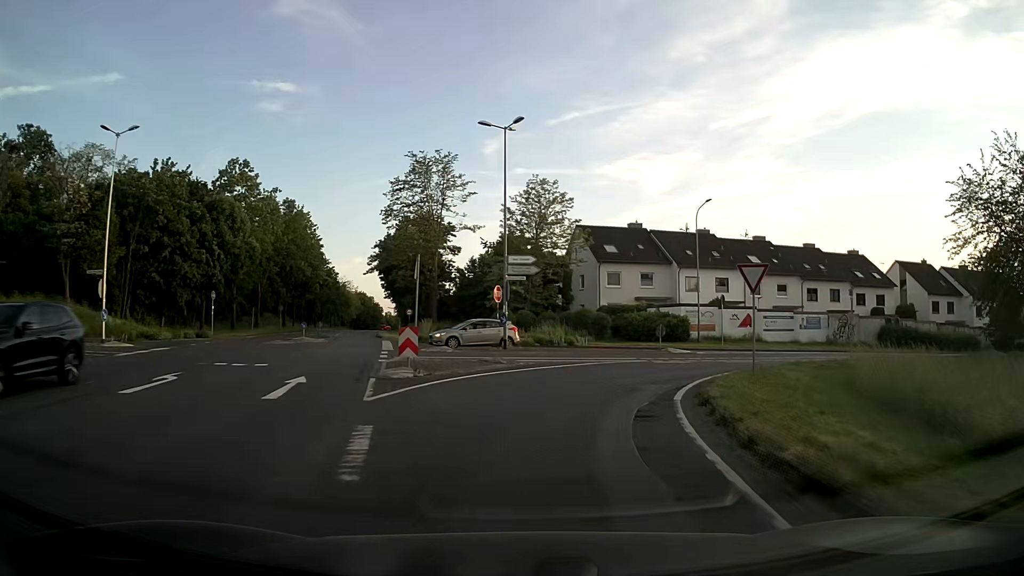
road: secondary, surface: asphalt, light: Day
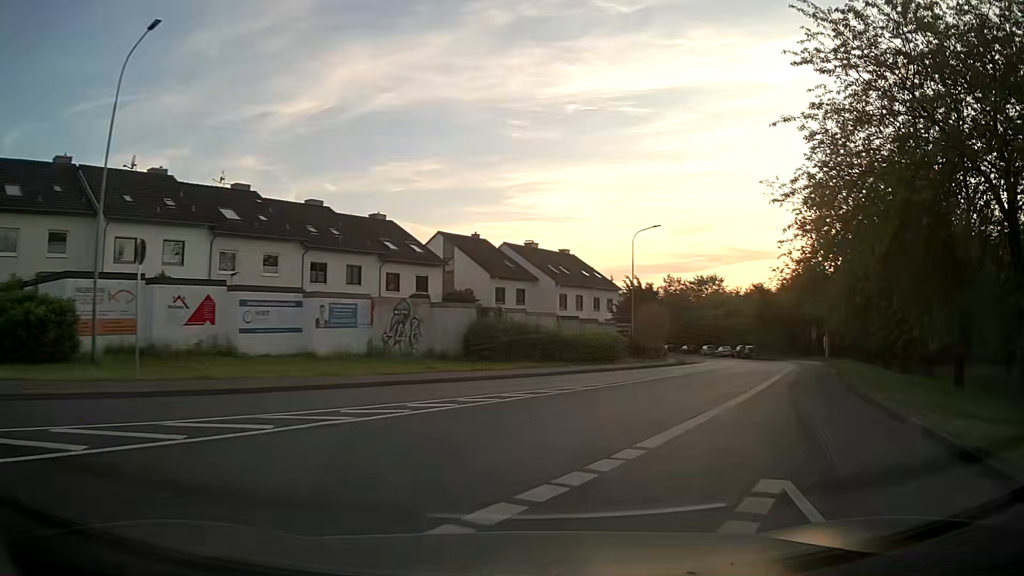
(+7.8, +24.6) m; +44°
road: tertiary_link
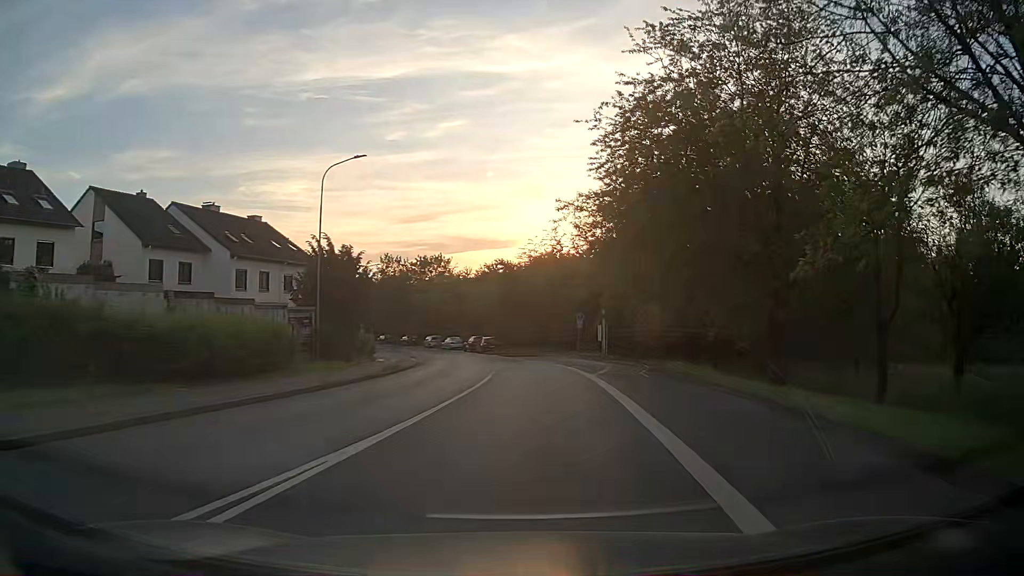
(+3.8, +16.1) m; +23°
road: tertiary
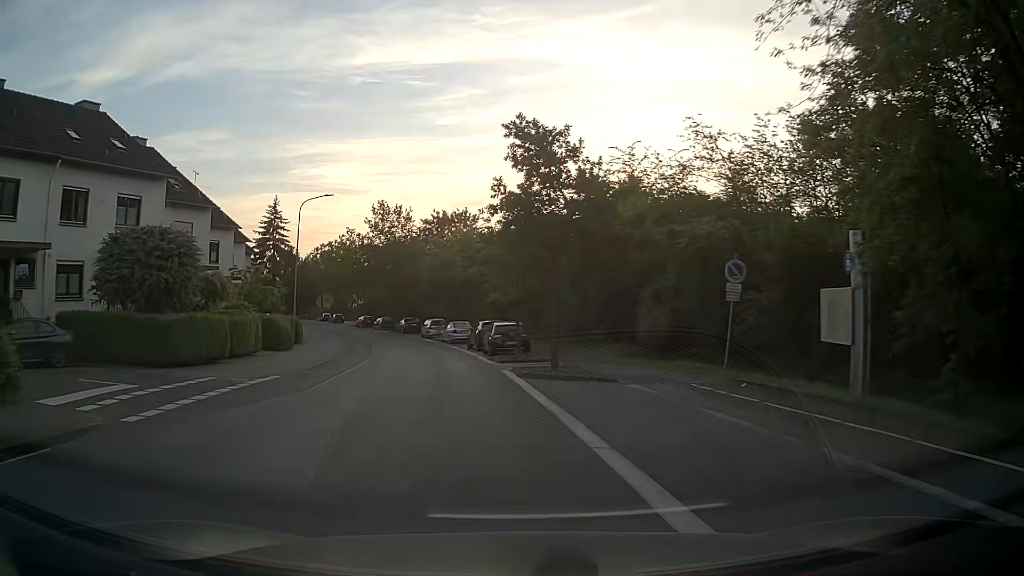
(+1.0, +31.6) m; -3°
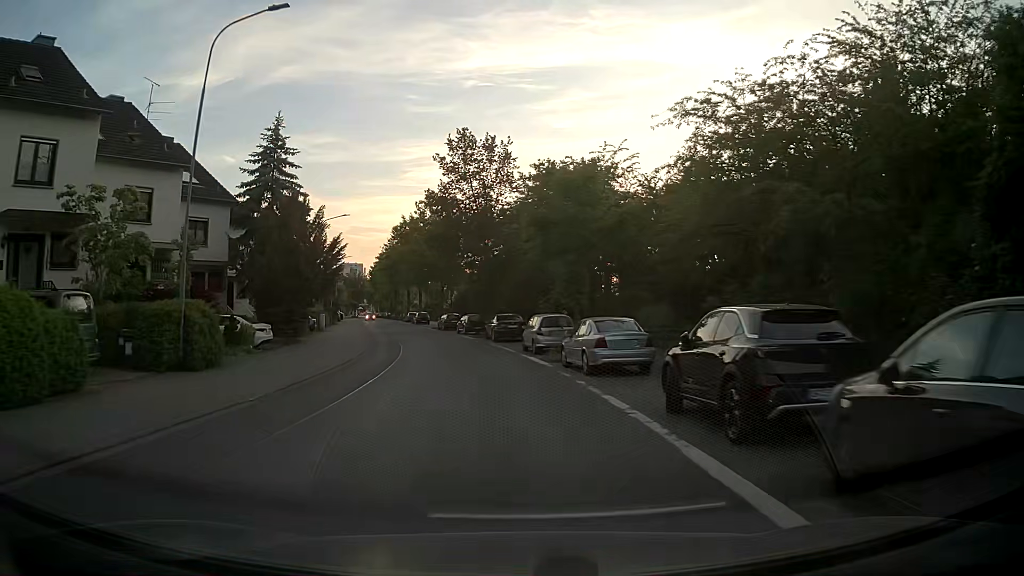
(-3.0, +27.0) m; -10°
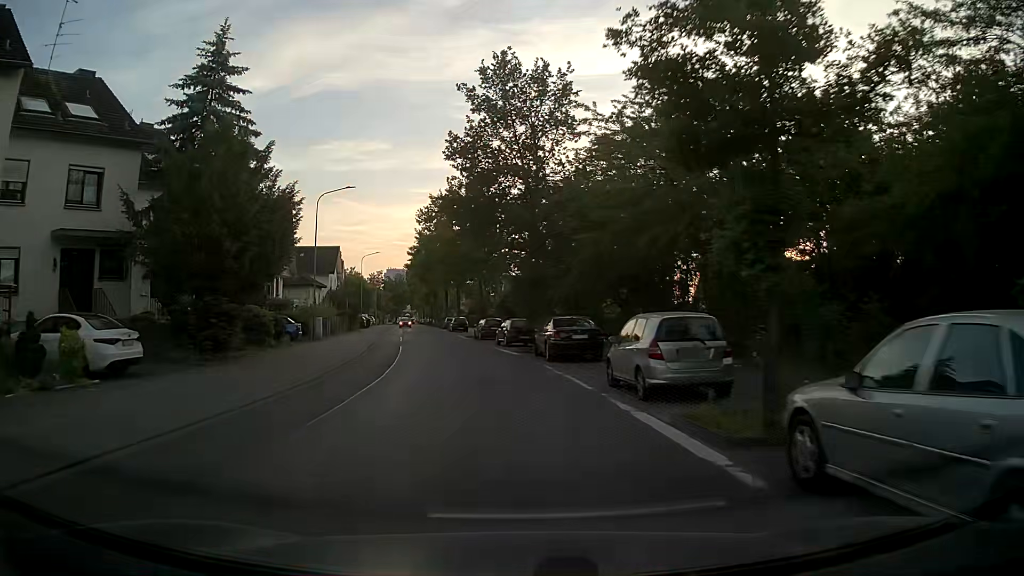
(-0.5, +14.1) m; -4°
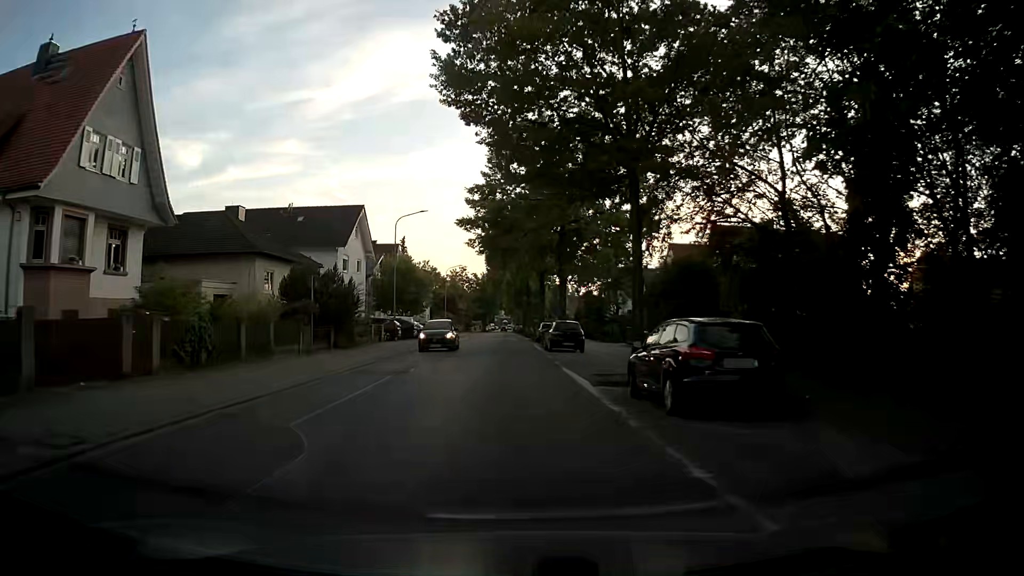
(-2.9, +35.8) m; -8°
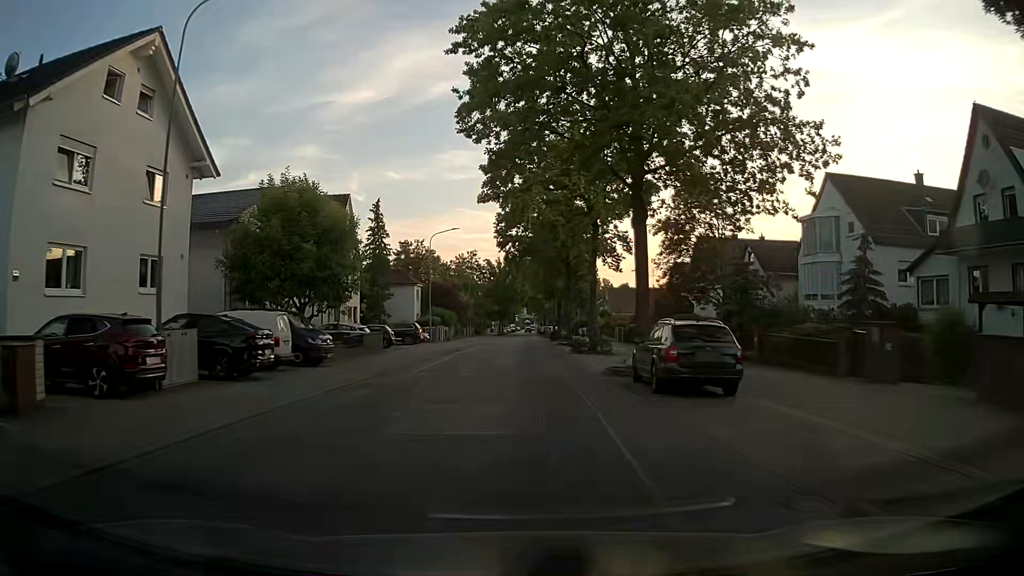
(-0.8, +36.2) m; -2°
(0, +10) (0, +20) (0, +30) (0, +40) (+1, +50) (+1, +60) (+1, +70) (+1, +80) (+1, +90) (+1, +100) m
